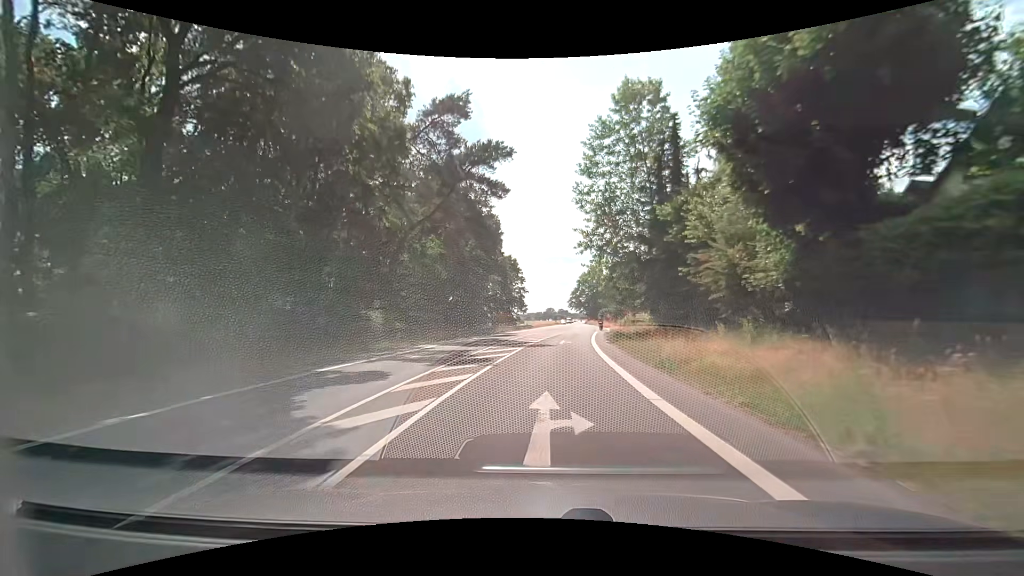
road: secondary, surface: asphalt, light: Day
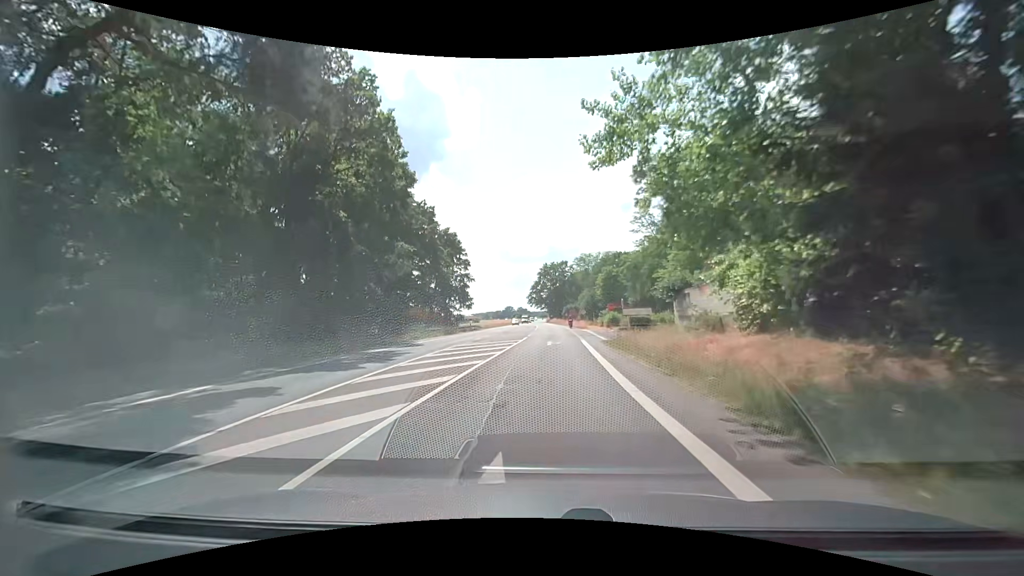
(+1.1, +29.6) m; +4°
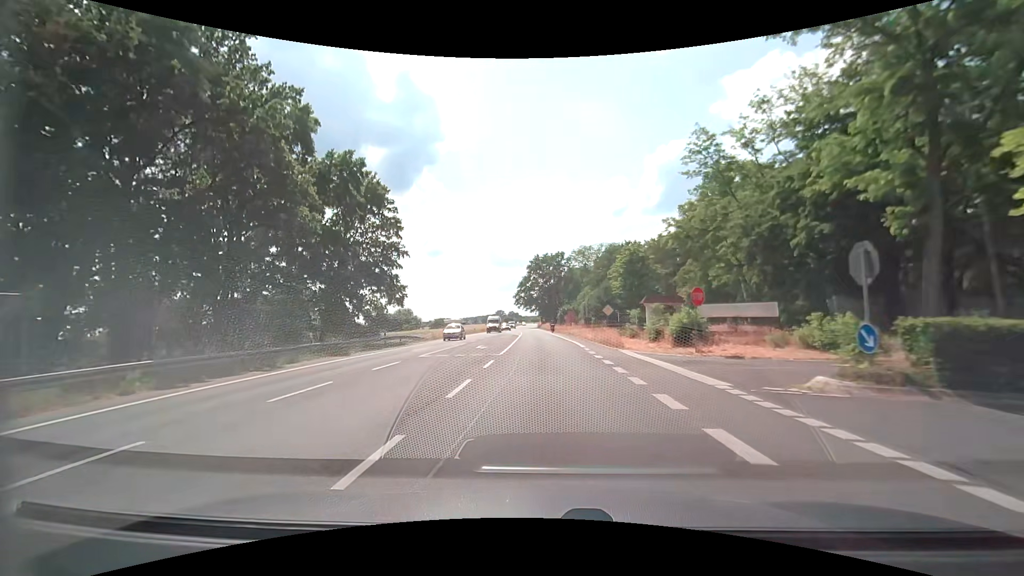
(+0.7, +36.0) m; +2°
(0, +10) (0, +20) (0, +30) (-1, +40) (-1, +50) (-1, +60) (-2, +70) (-2, +80) (-3, +90) (-4, +100) m
